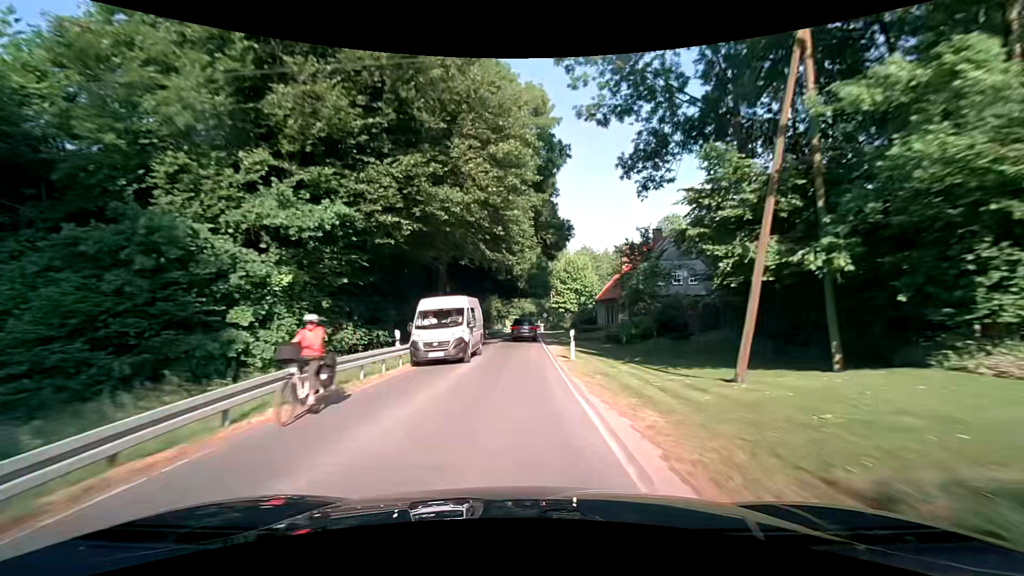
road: tertiary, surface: asphalt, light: Day
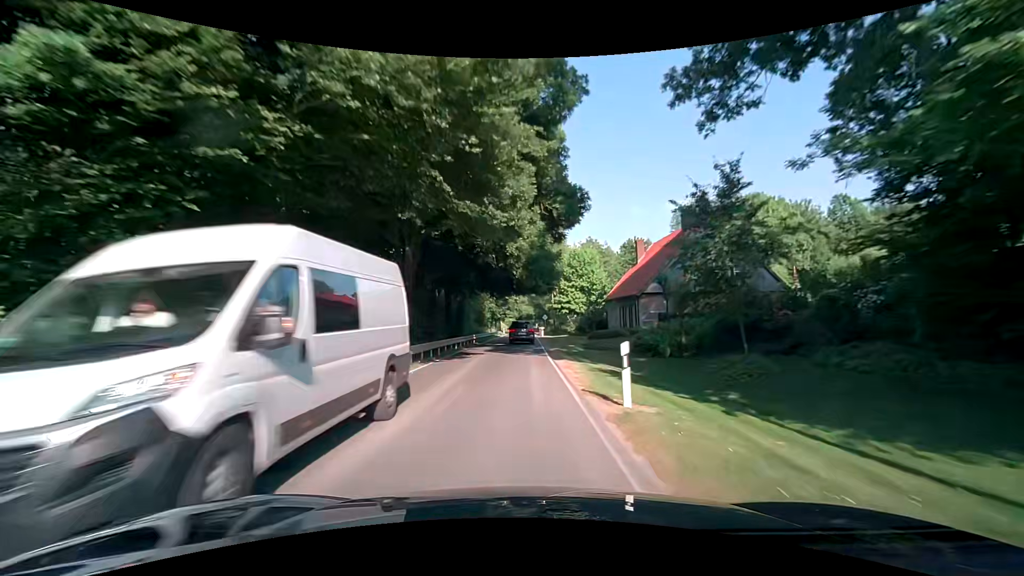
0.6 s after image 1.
(0.0, +10.3) m; 0°
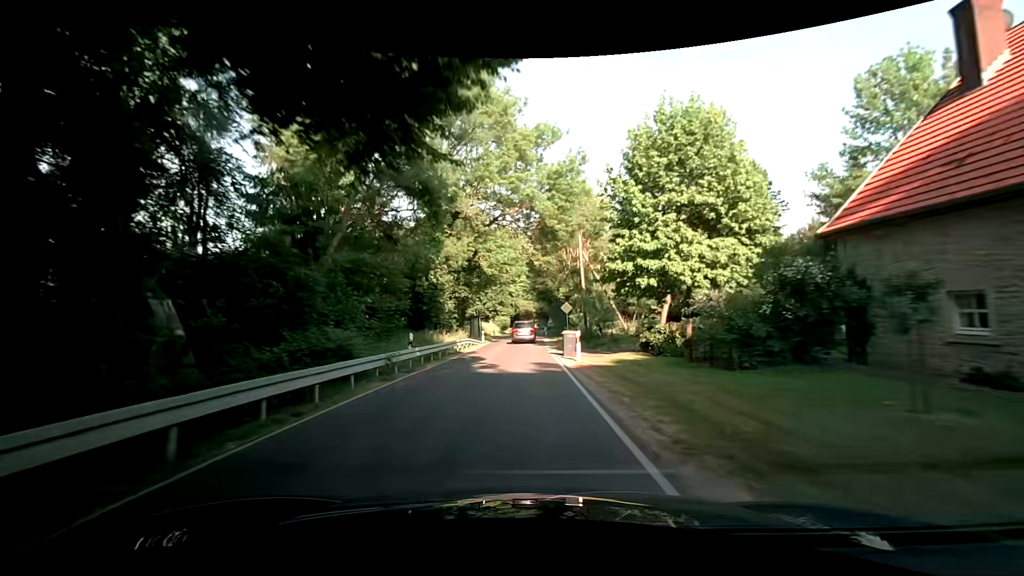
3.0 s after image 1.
(+0.3, +41.4) m; 0°
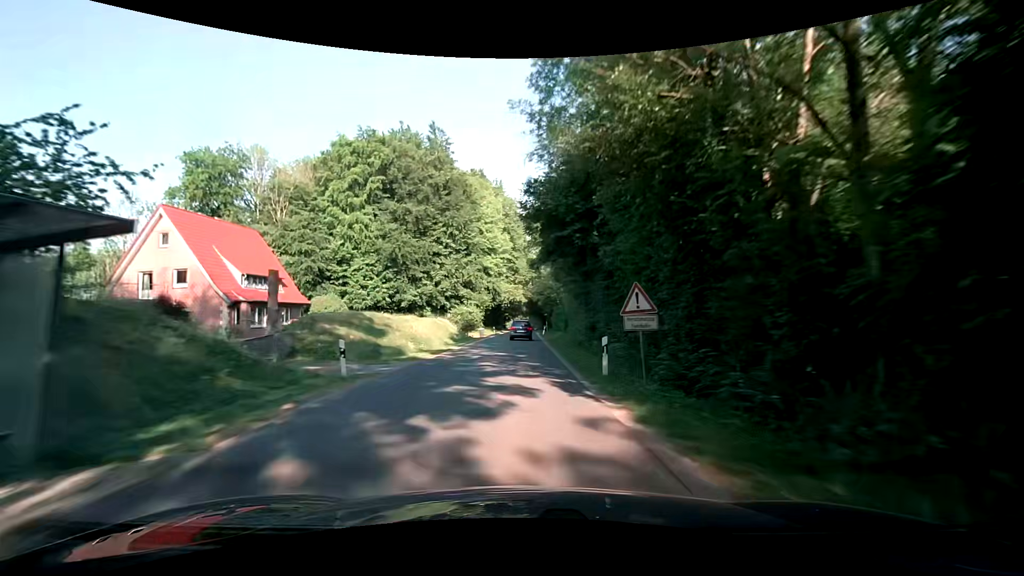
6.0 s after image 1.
(+0.7, +51.9) m; +2°
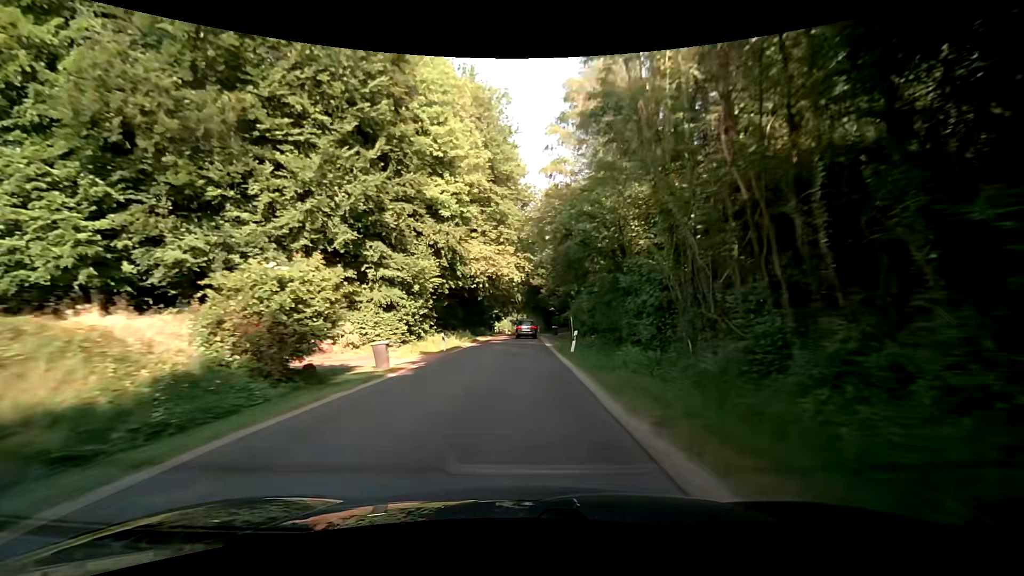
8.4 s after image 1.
(0.0, +42.6) m; 0°
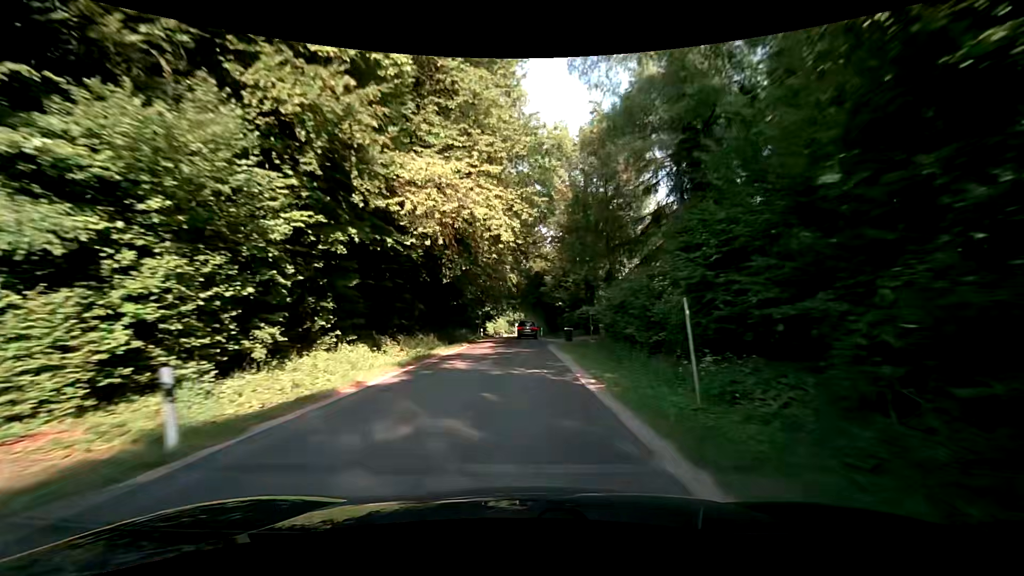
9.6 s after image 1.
(+0.1, +21.9) m; -1°
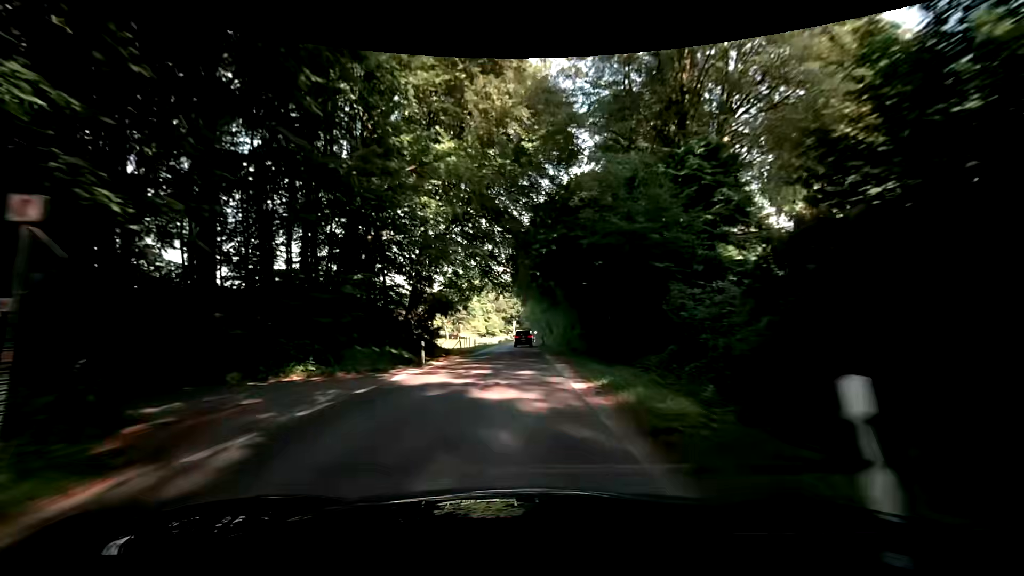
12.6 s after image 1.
(+1.8, +54.9) m; +2°
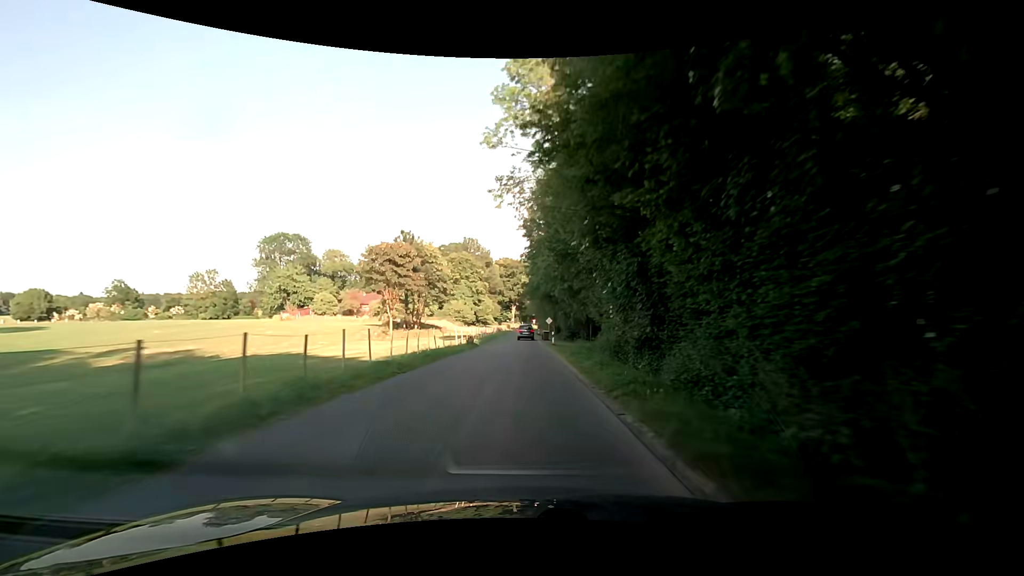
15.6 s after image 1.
(-0.7, +55.7) m; -1°
(0, +10) (0, +20) (0, +30) (0, +40) (0, +50) (0, +60) (0, +70) (+1, +80) (+1, +90) (+1, +100) m
